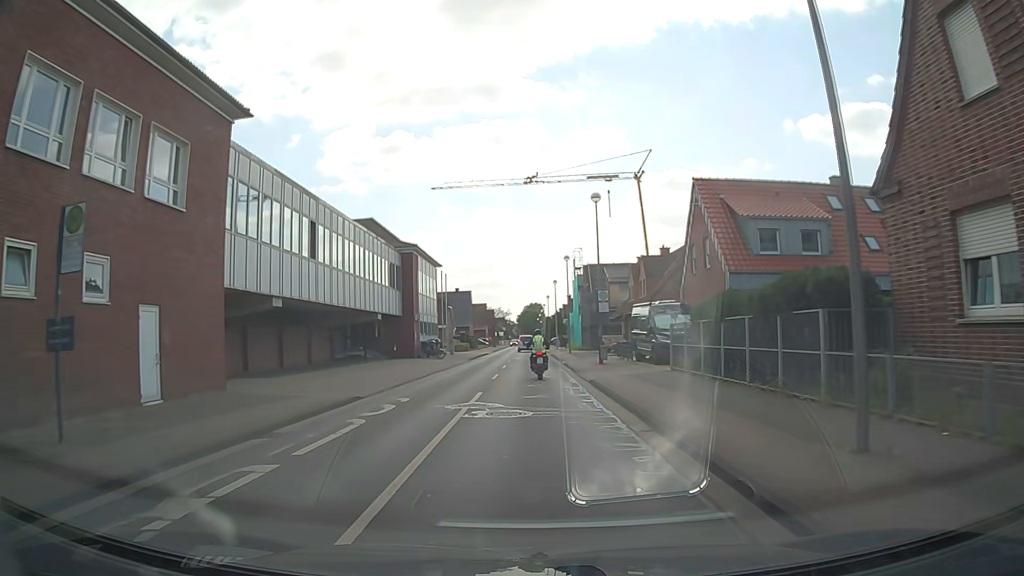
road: tertiary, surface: asphalt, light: Day
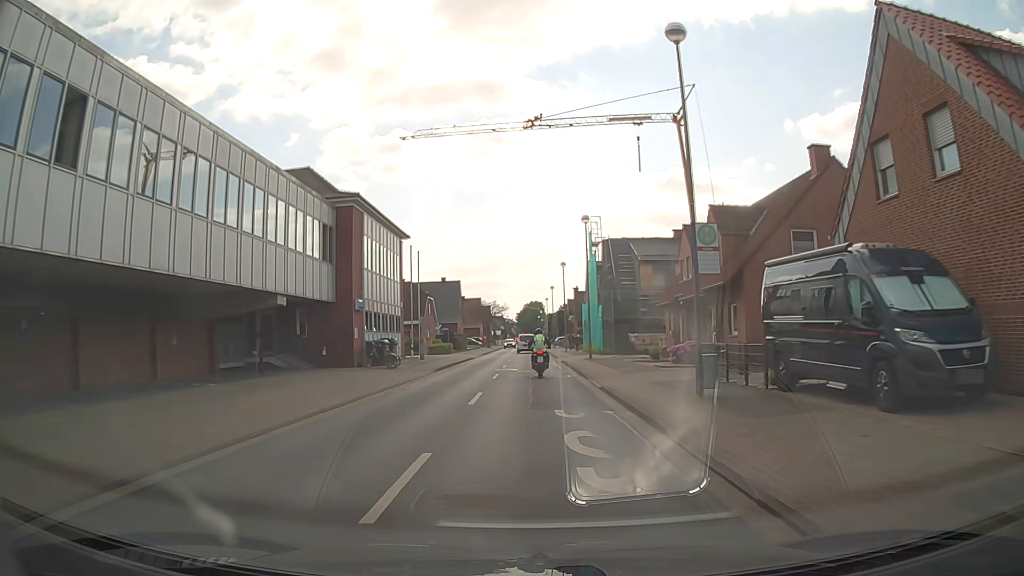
(0.0, +18.2) m; 0°
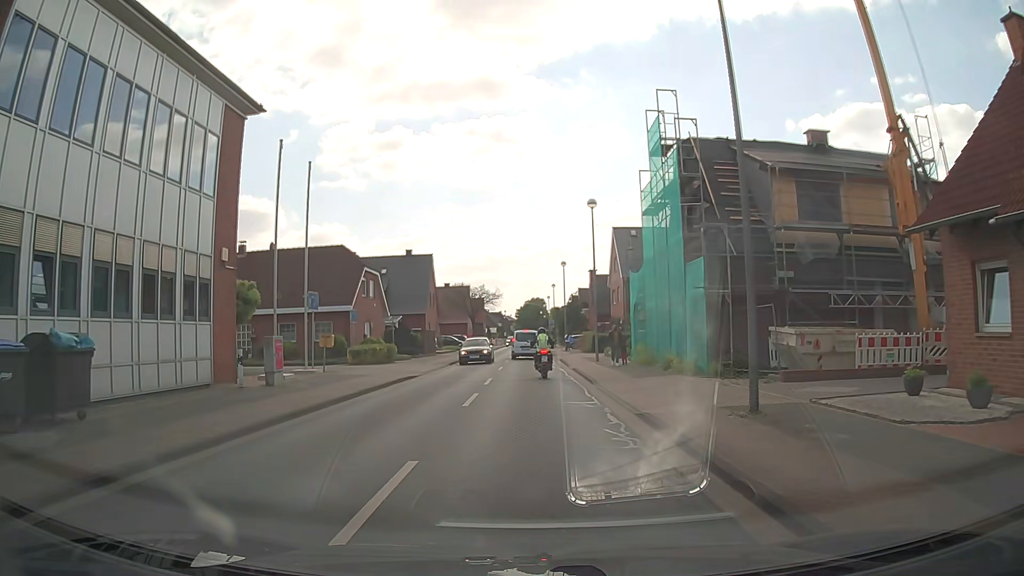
(+0.1, +27.4) m; 0°
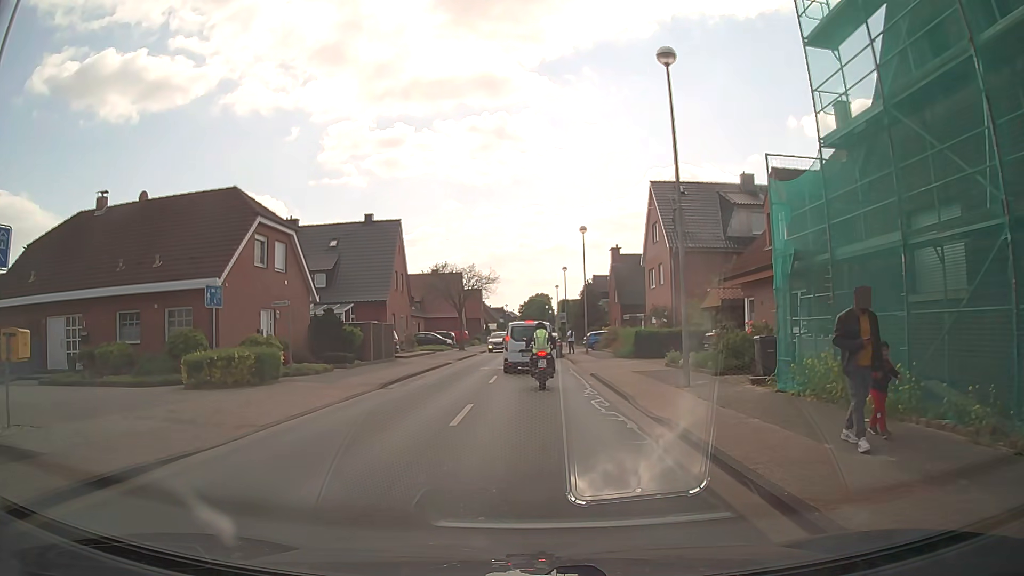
(-0.1, +18.0) m; -1°
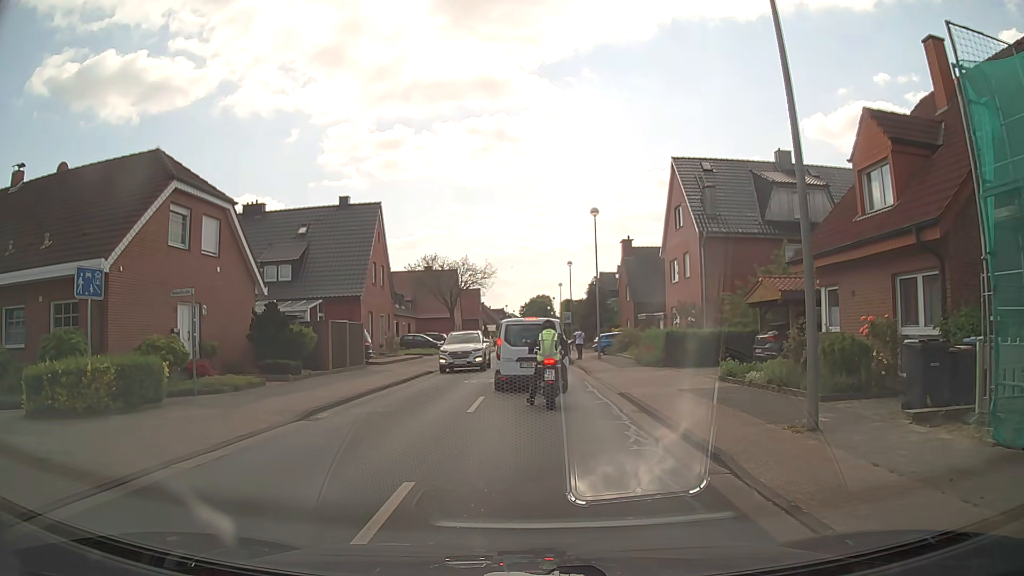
(0.0, +6.8) m; +1°
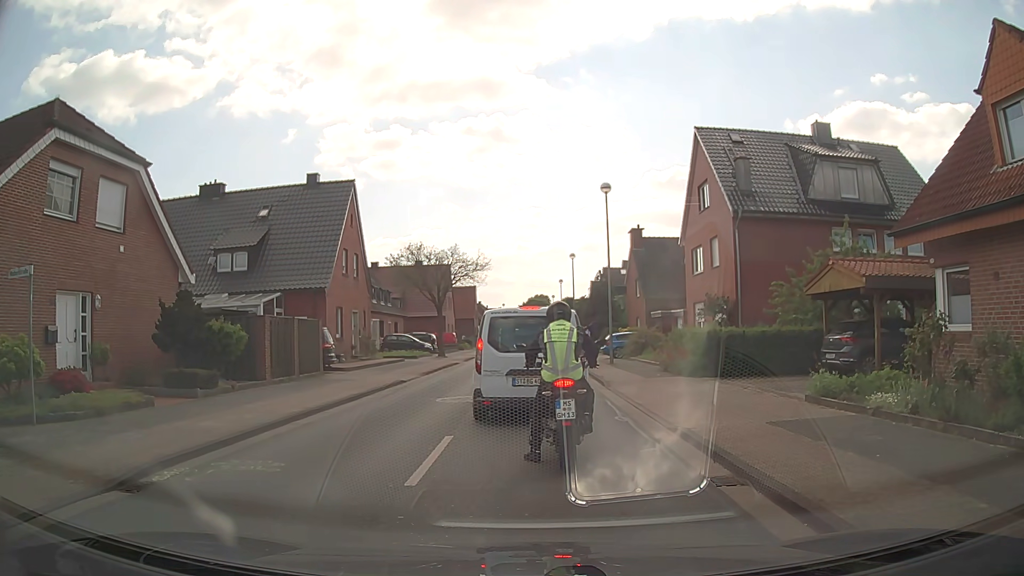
(-0.1, +5.8) m; -2°
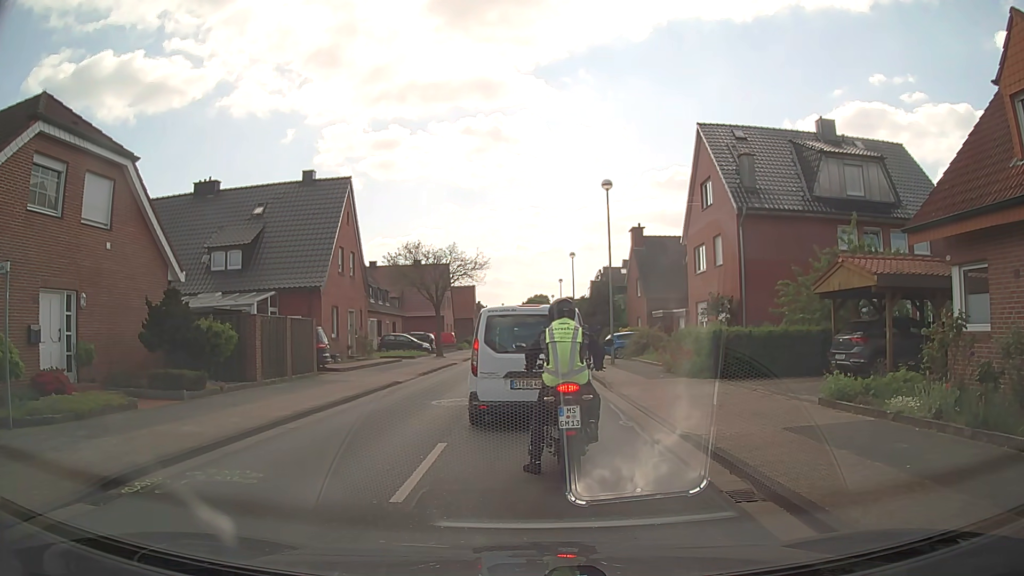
(0.0, +0.6) m; 0°
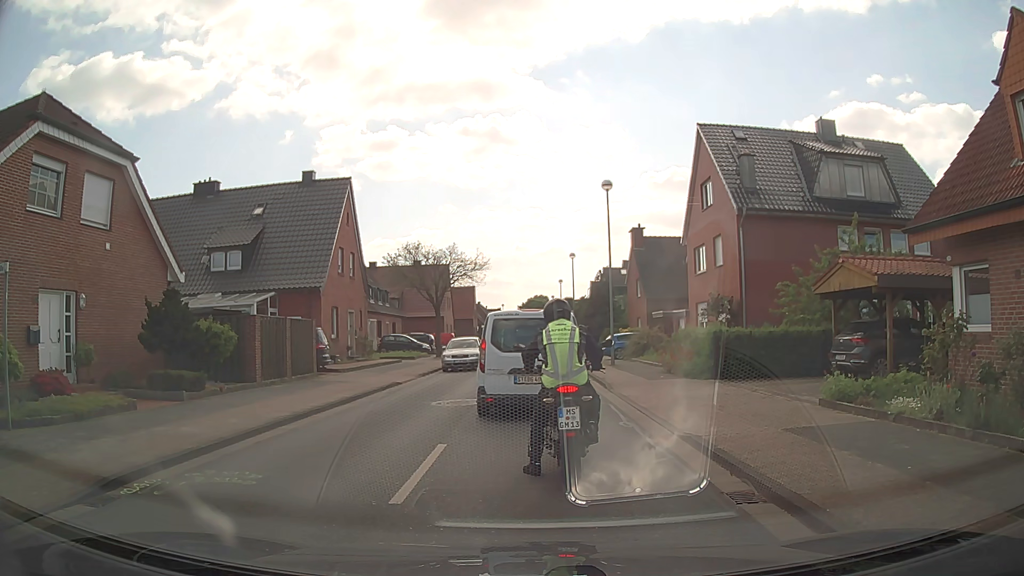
(0.0, +0.1) m; 0°
